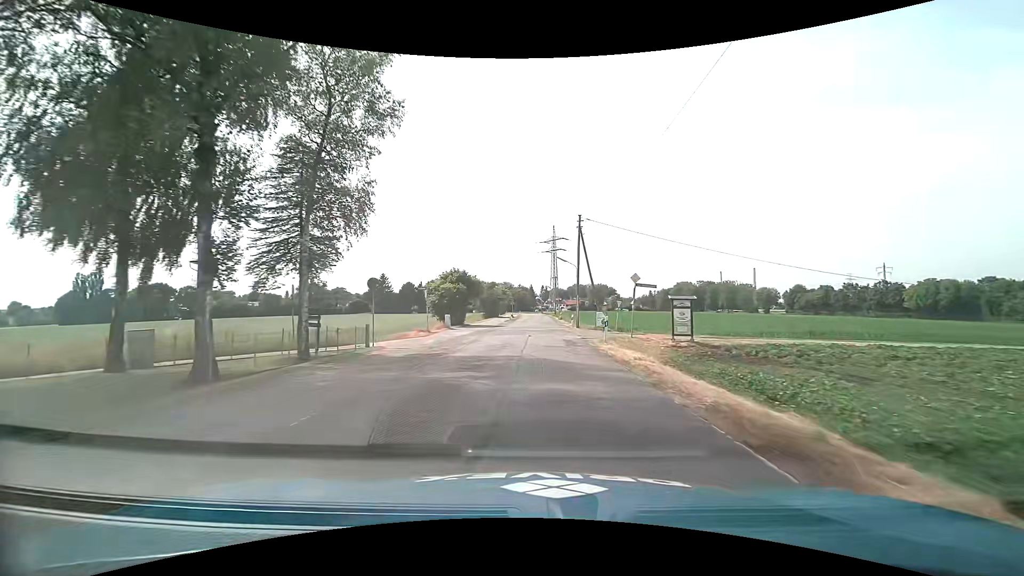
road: tertiary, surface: asphalt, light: Day
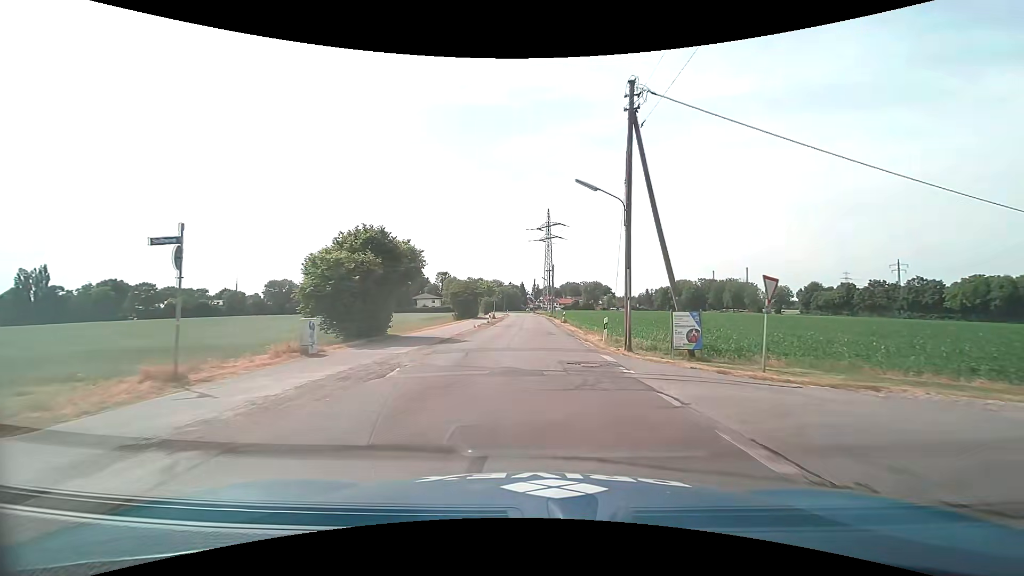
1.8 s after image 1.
(+0.2, +24.4) m; 0°
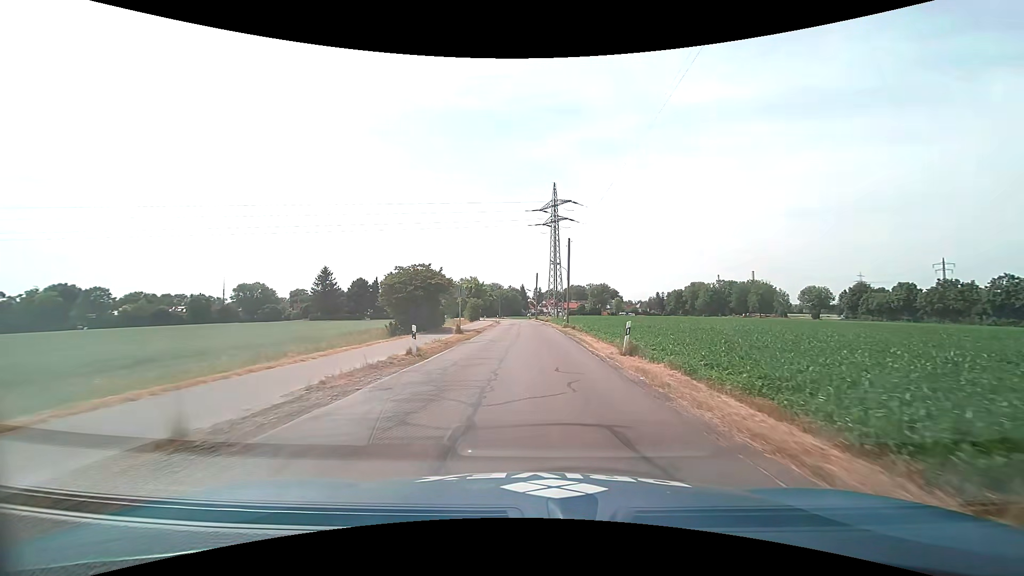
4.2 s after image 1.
(+0.4, +31.7) m; 0°
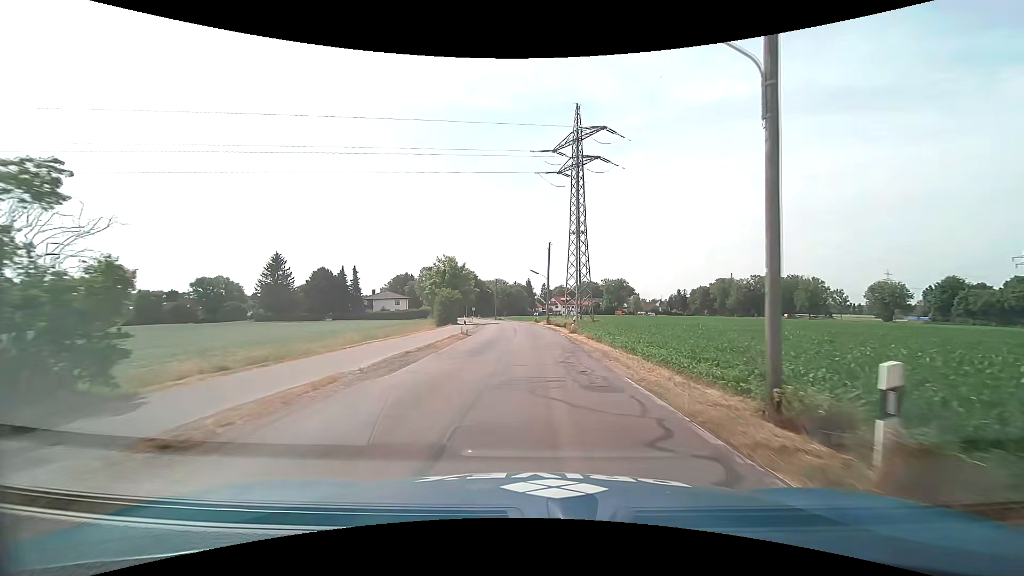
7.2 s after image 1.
(+0.1, +38.2) m; -1°
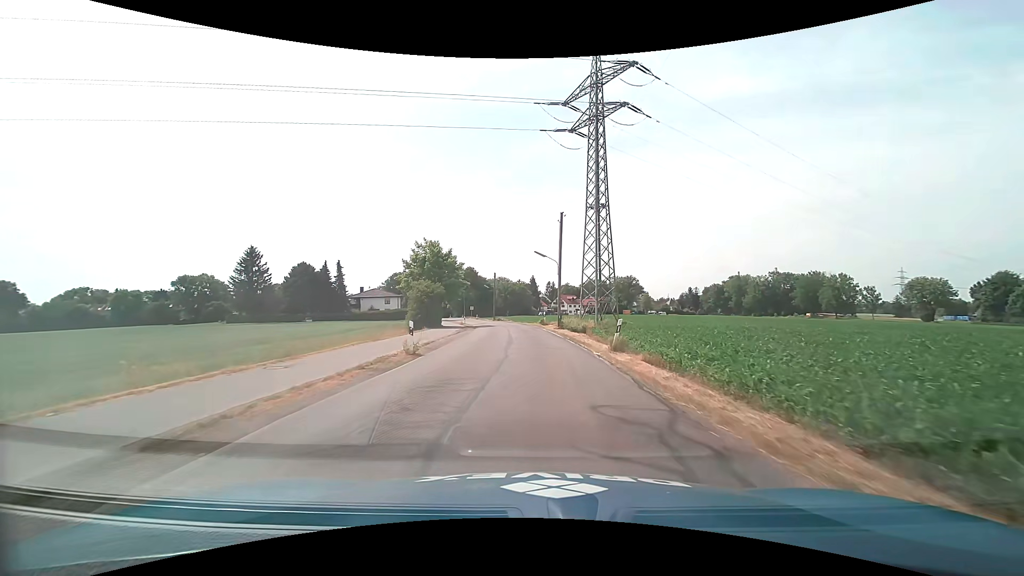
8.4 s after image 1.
(0.0, +14.9) m; 0°
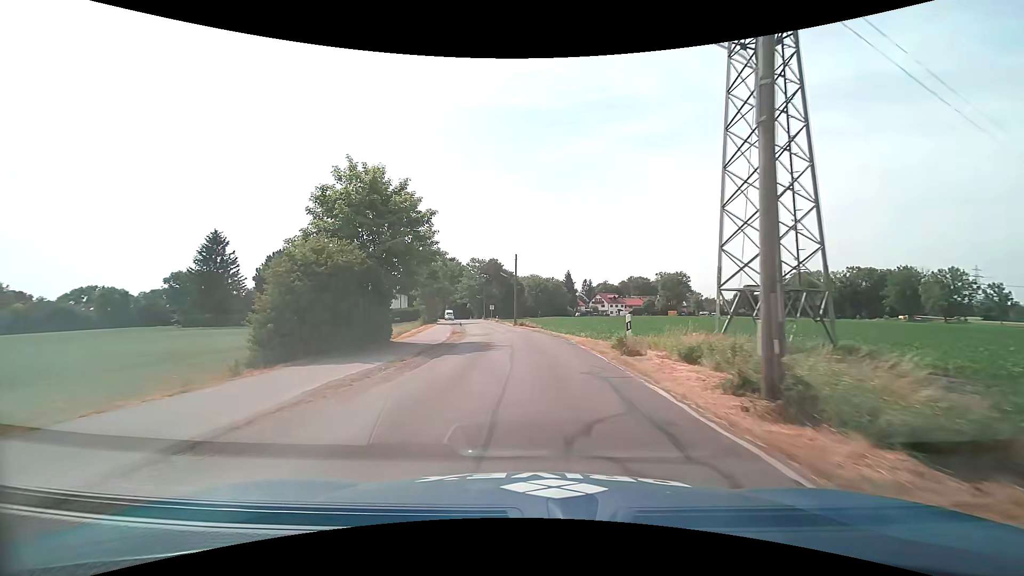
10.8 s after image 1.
(-0.8, +29.0) m; -4°
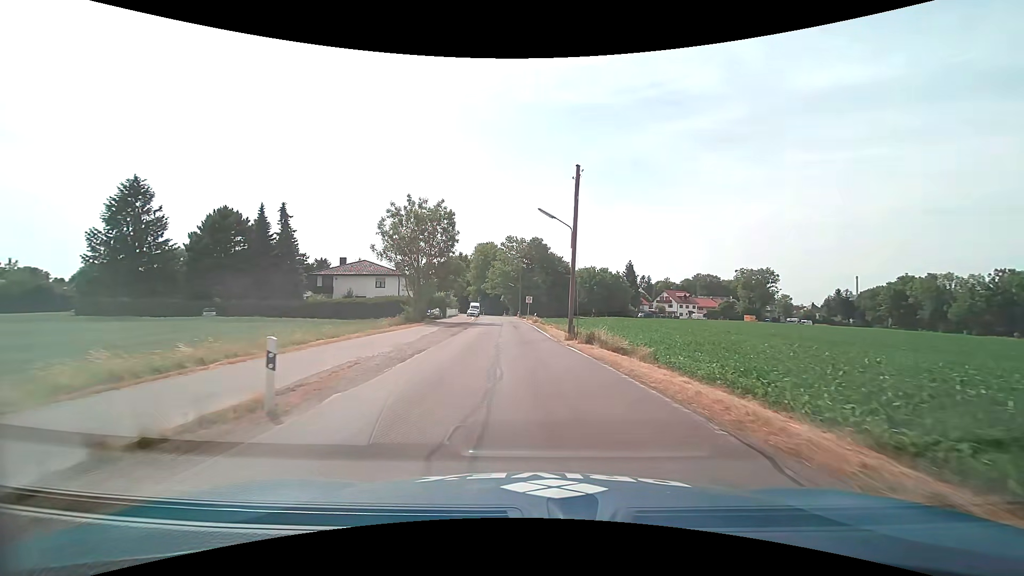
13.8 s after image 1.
(-1.7, +35.0) m; -5°
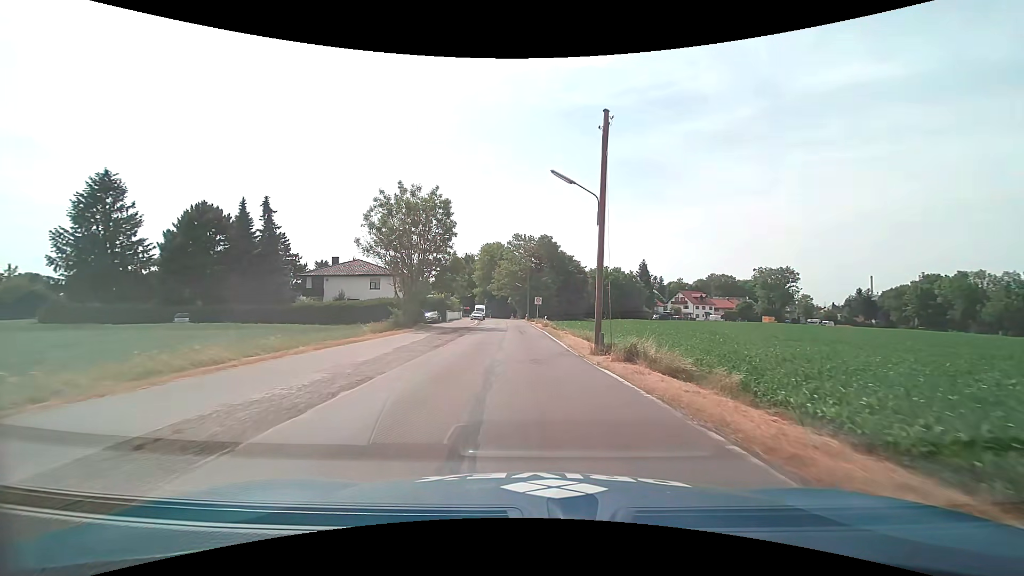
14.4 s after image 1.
(-0.1, +6.9) m; -1°
(0, +10) (0, +20) (-1, +30) (-1, +40) (-1, +50) (-2, +60) (-3, +70) (-4, +80) (-5, +90) (-6, +100) m
